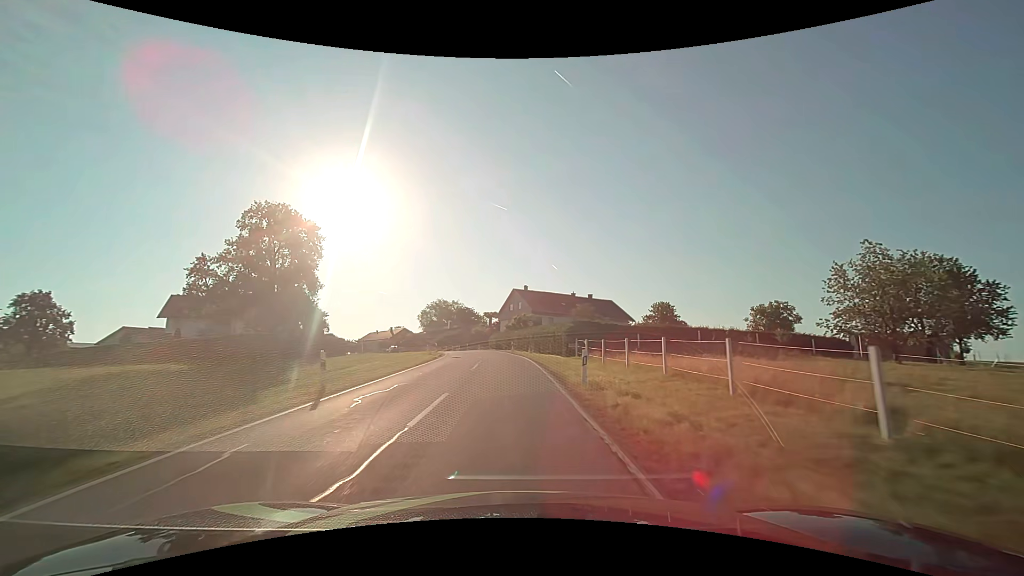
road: secondary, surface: asphalt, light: Day
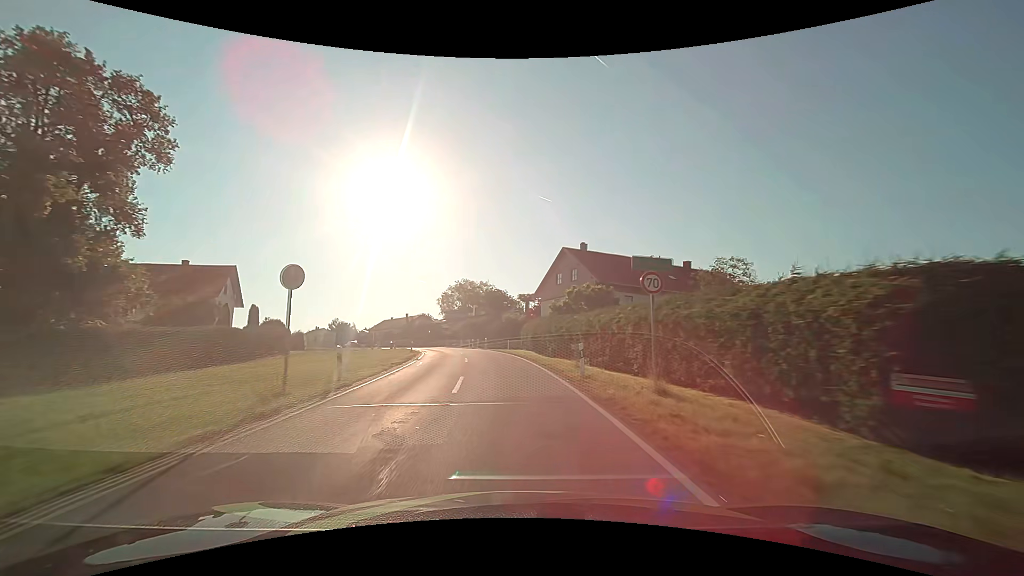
(-1.1, +32.2) m; -4°
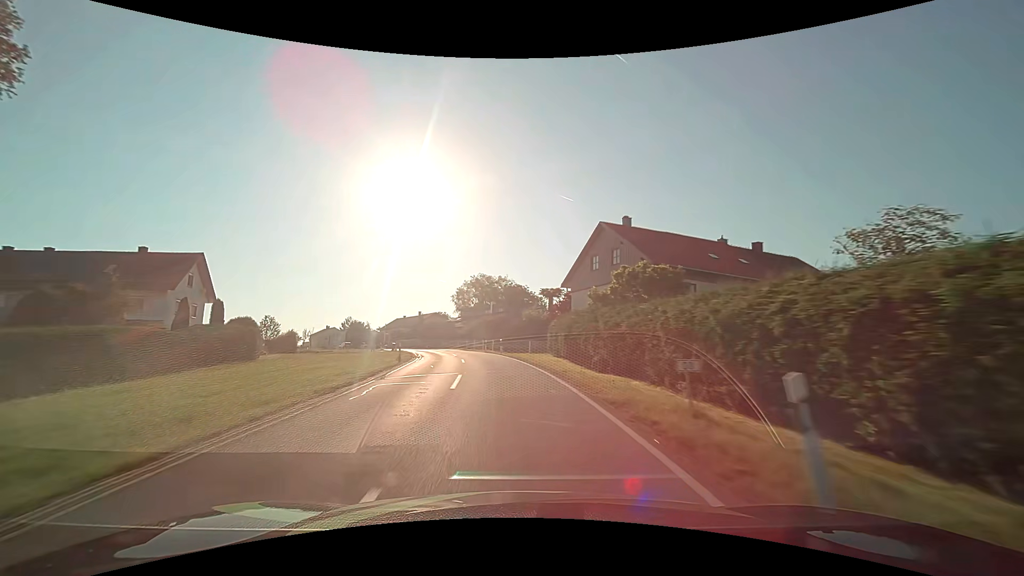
(-0.2, +10.8) m; -2°
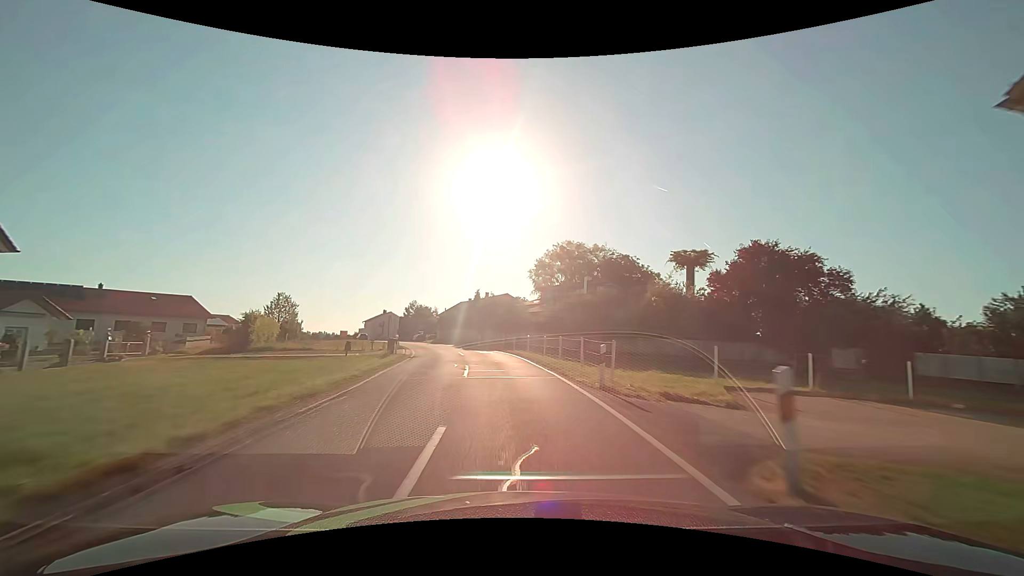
(-2.6, +32.3) m; -10°
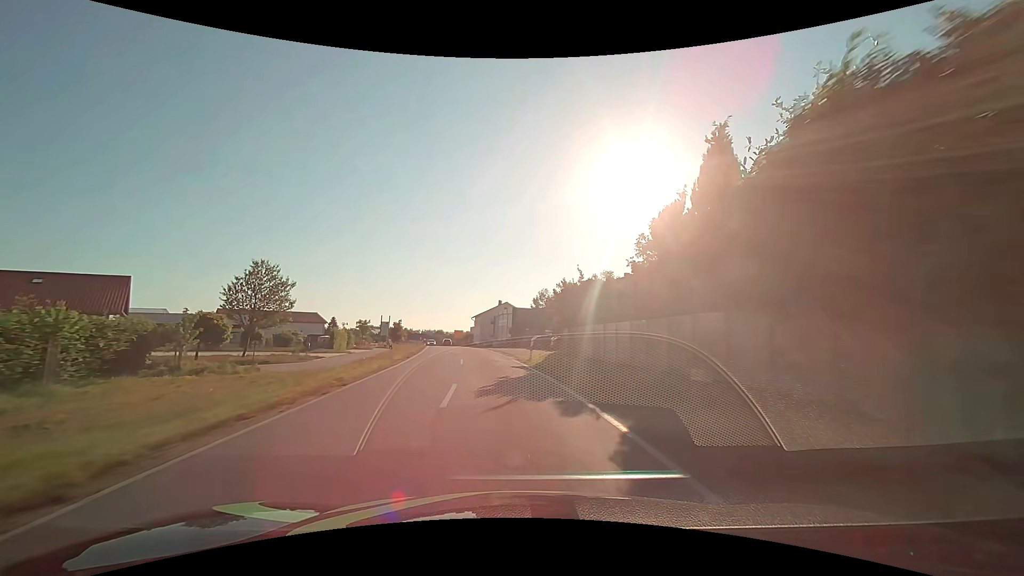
(-5.3, +43.1) m; -16°
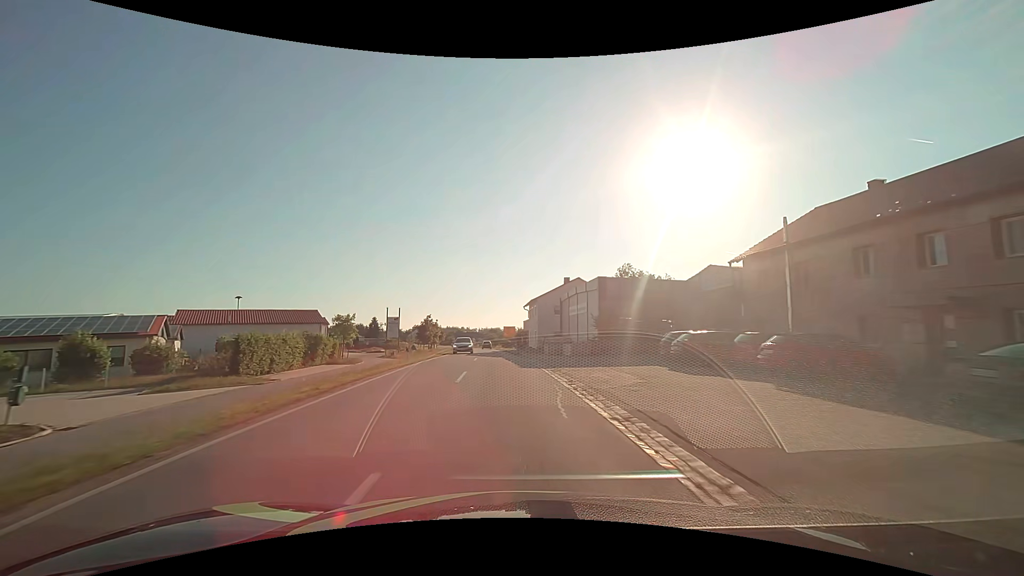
(-2.6, +32.7) m; -7°
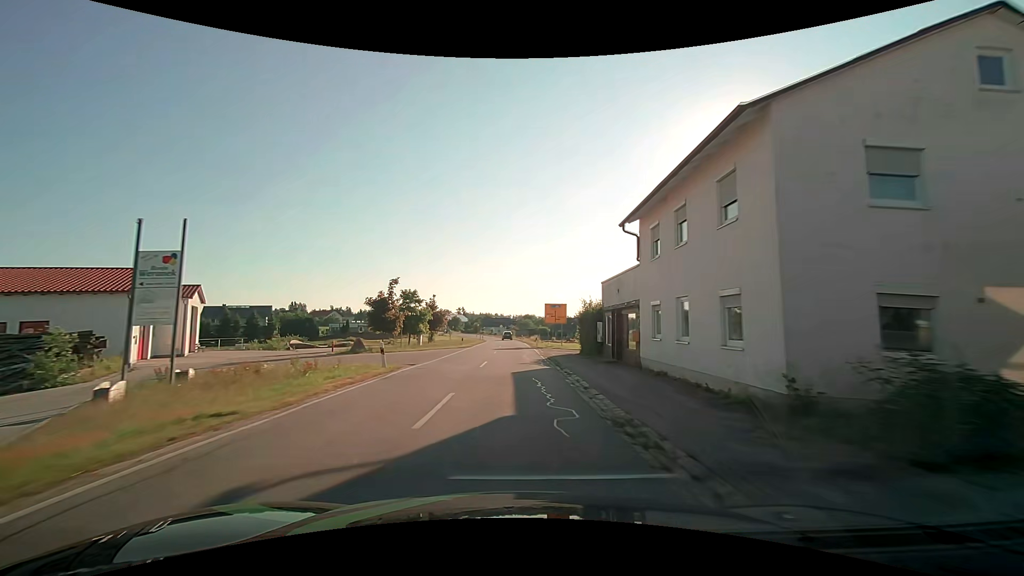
(-1.8, +43.9) m; -4°
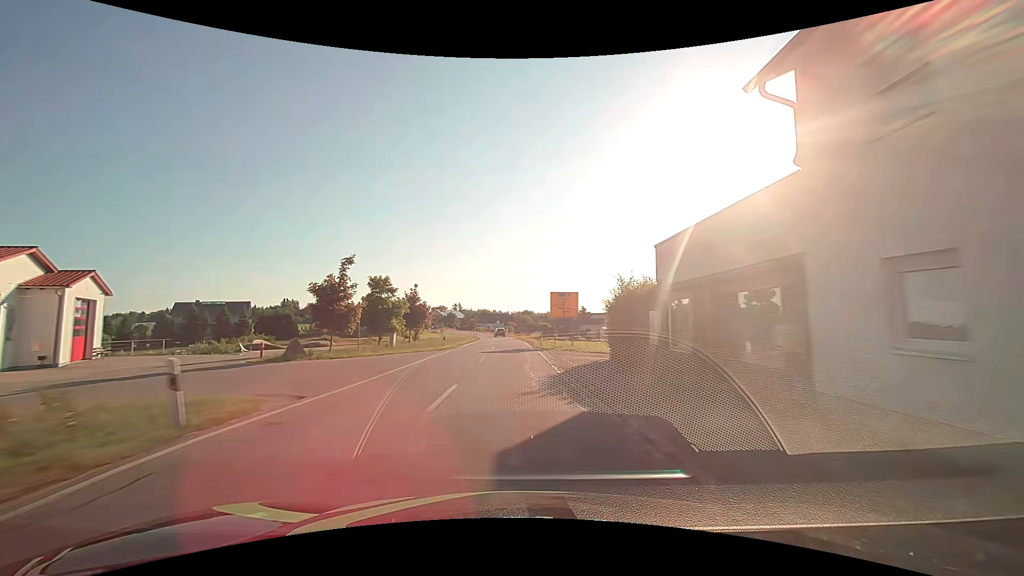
(0.0, +11.0) m; +1°
(0, +10) (0, +20) (0, +30) (-1, +40) (-1, +50) (-1, +60) (-2, +70) (-2, +80) (-3, +90) (-4, +100) m
